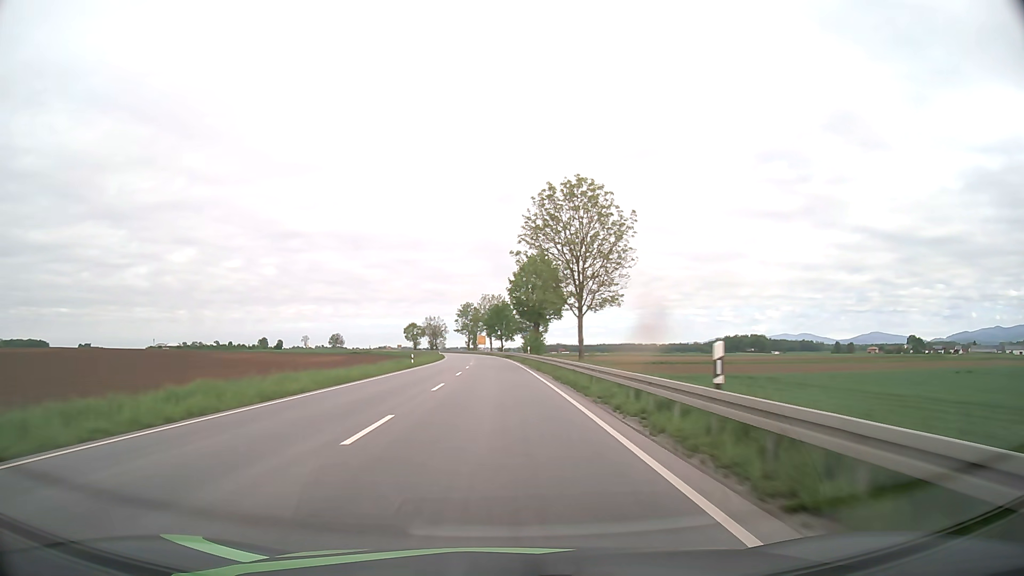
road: primary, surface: asphalt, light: Day
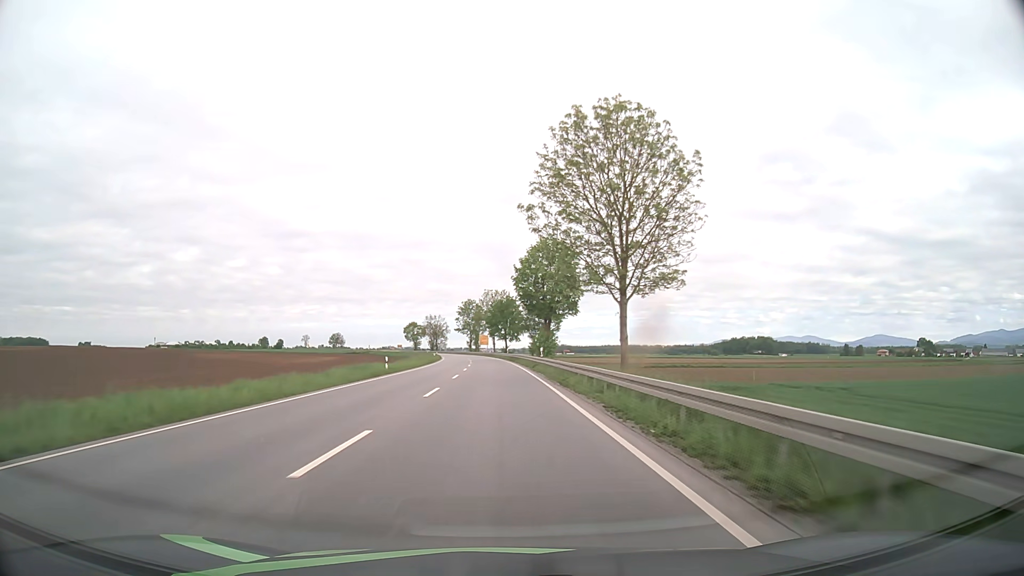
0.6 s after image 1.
(-0.1, +14.5) m; 0°
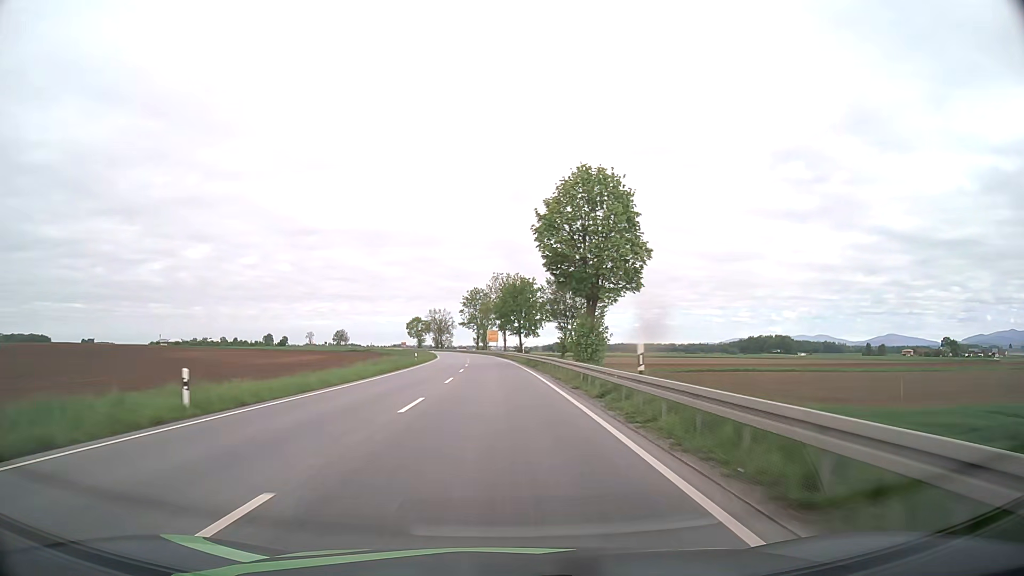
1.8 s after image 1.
(-0.2, +29.3) m; -1°
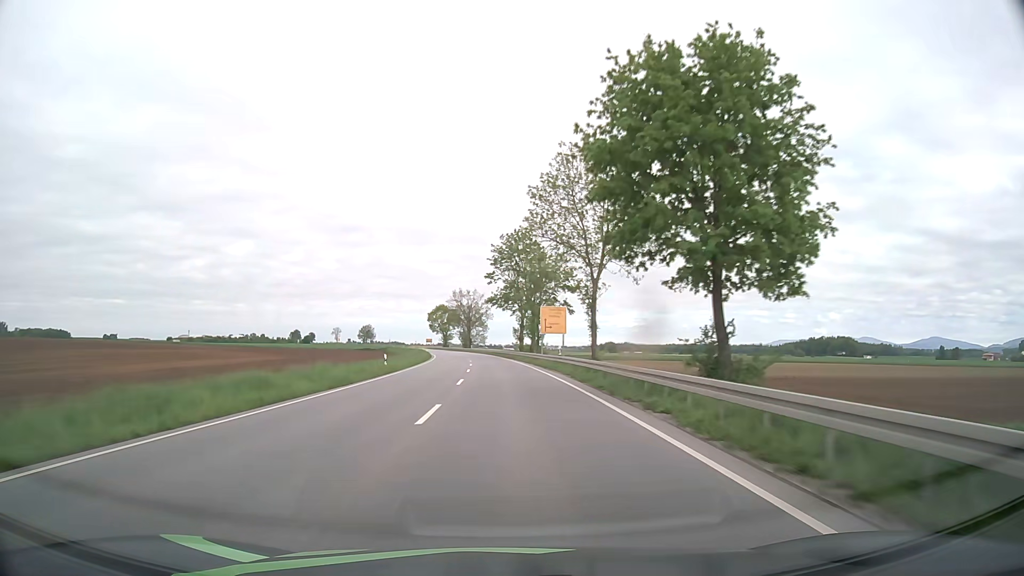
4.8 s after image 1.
(-2.4, +75.0) m; -4°
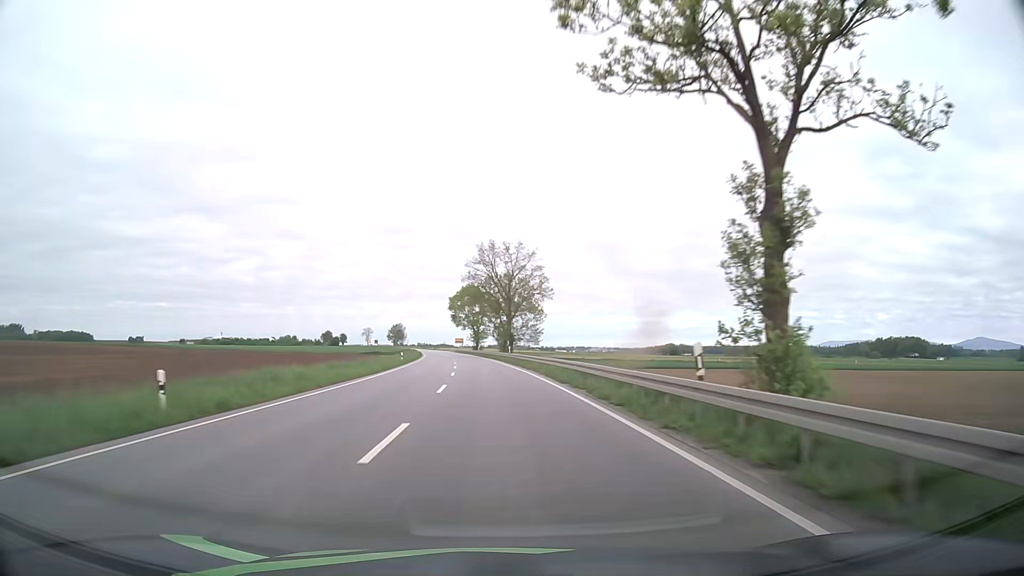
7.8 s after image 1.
(-2.6, +76.2) m; -4°
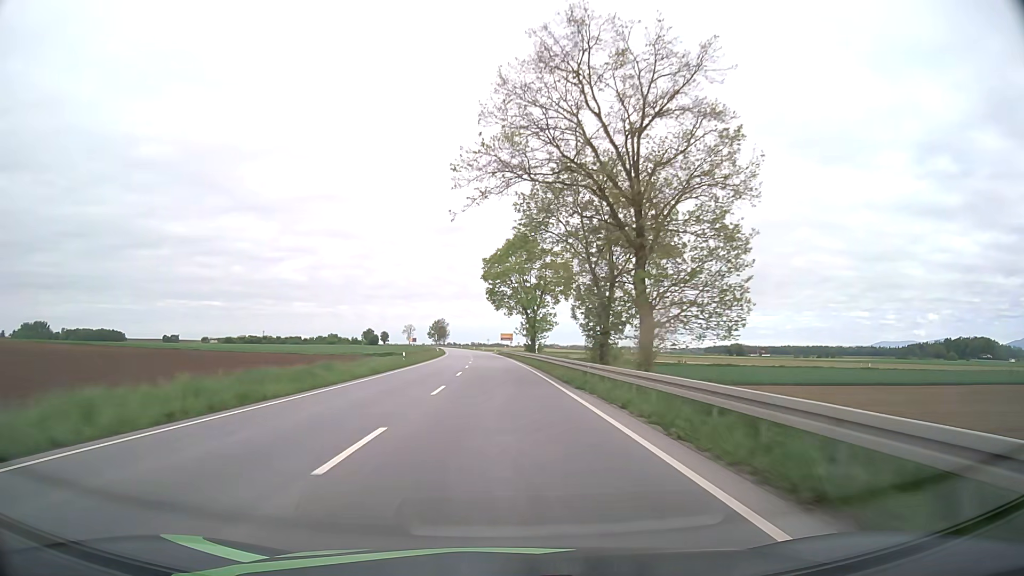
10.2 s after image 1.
(-2.7, +61.1) m; -5°
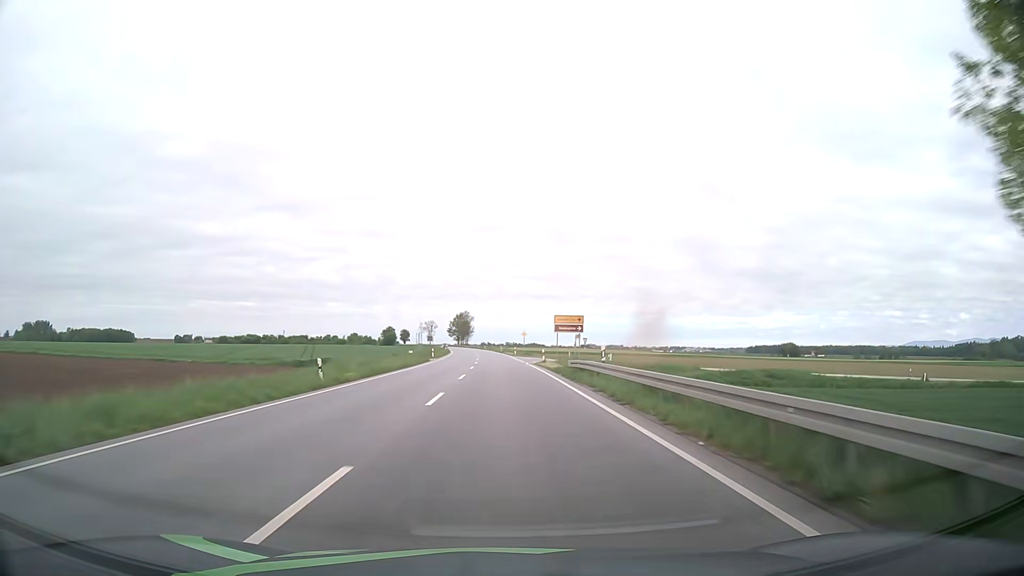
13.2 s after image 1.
(-2.1, +76.3) m; -3°
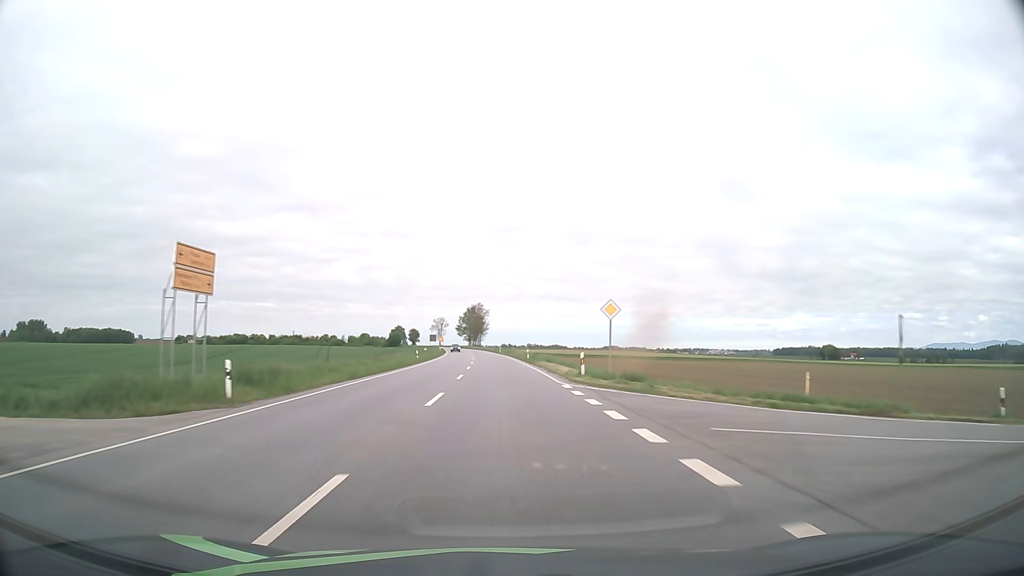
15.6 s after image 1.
(-0.9, +60.7) m; -2°
(0, +10) (0, +20) (0, +30) (0, +40) (-1, +50) (-1, +60) (-1, +70) (-2, +80) (-2, +90) (-3, +100) m
